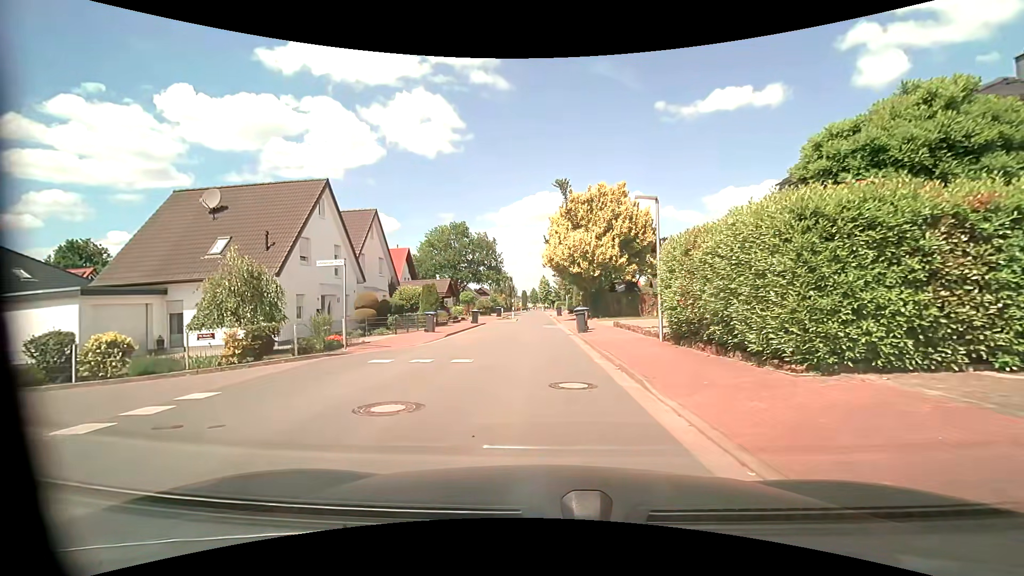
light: Day
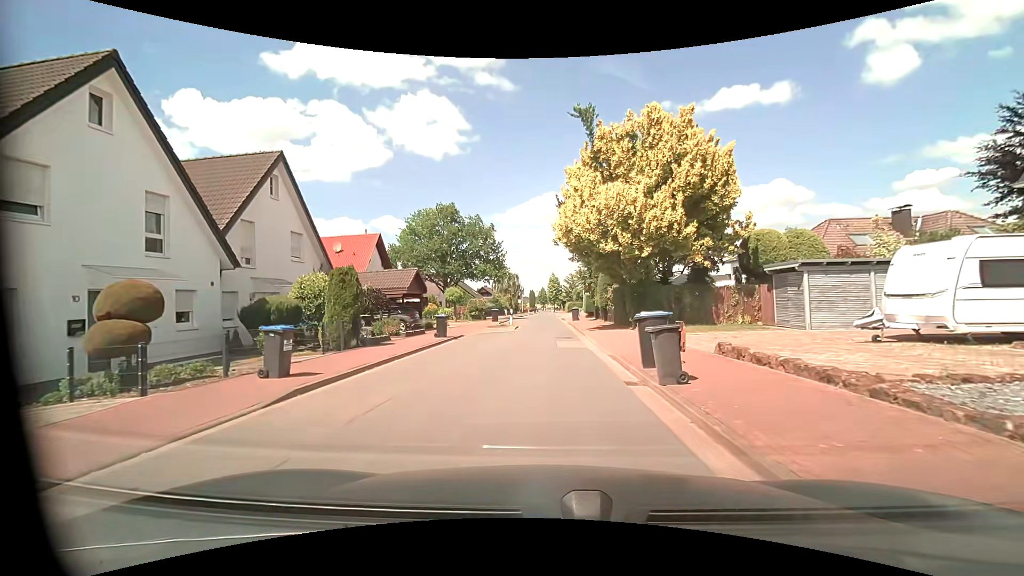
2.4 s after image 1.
(-0.2, +14.0) m; -1°
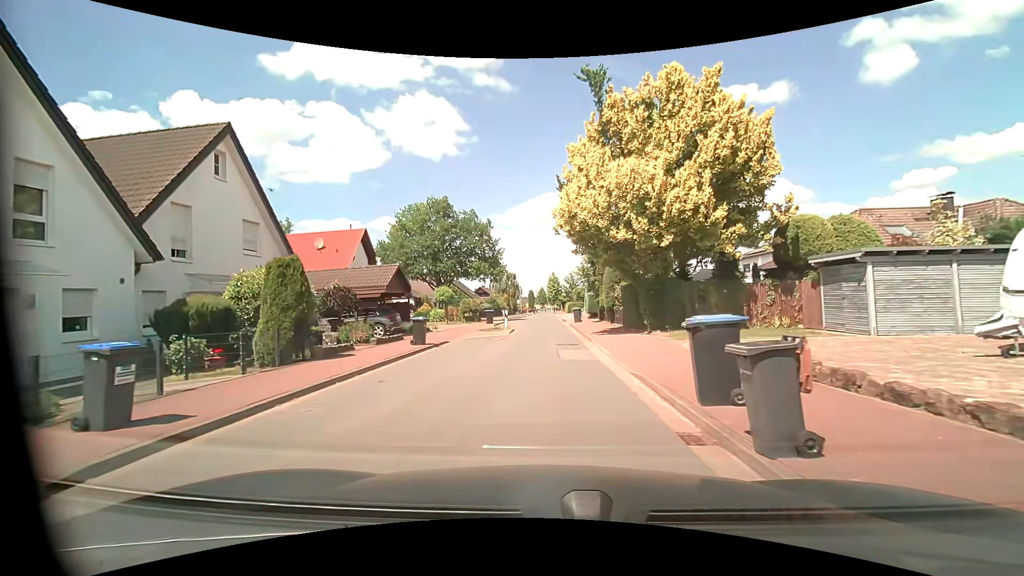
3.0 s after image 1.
(0.0, +3.6) m; 0°
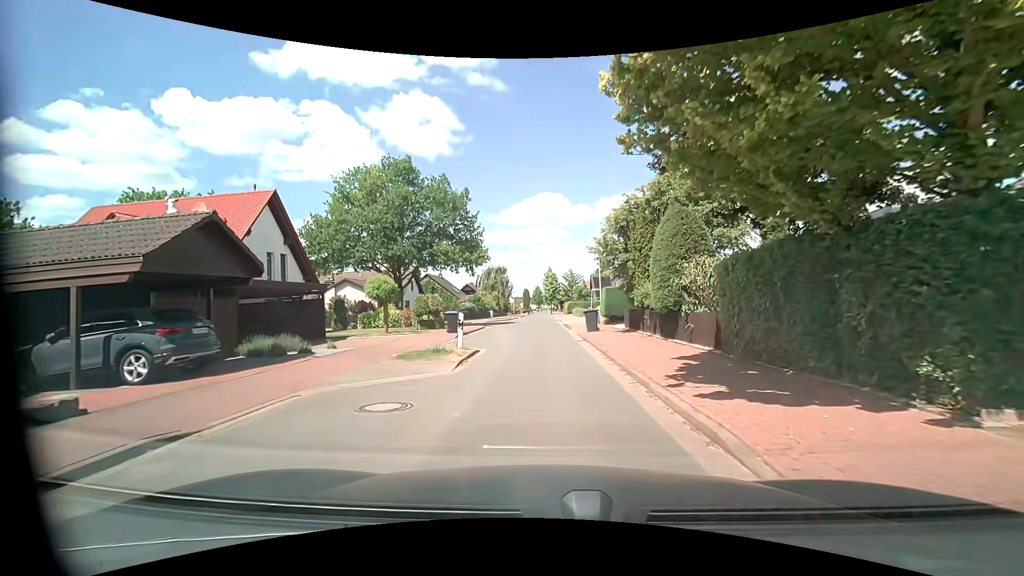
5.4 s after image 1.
(0.0, +14.4) m; 0°
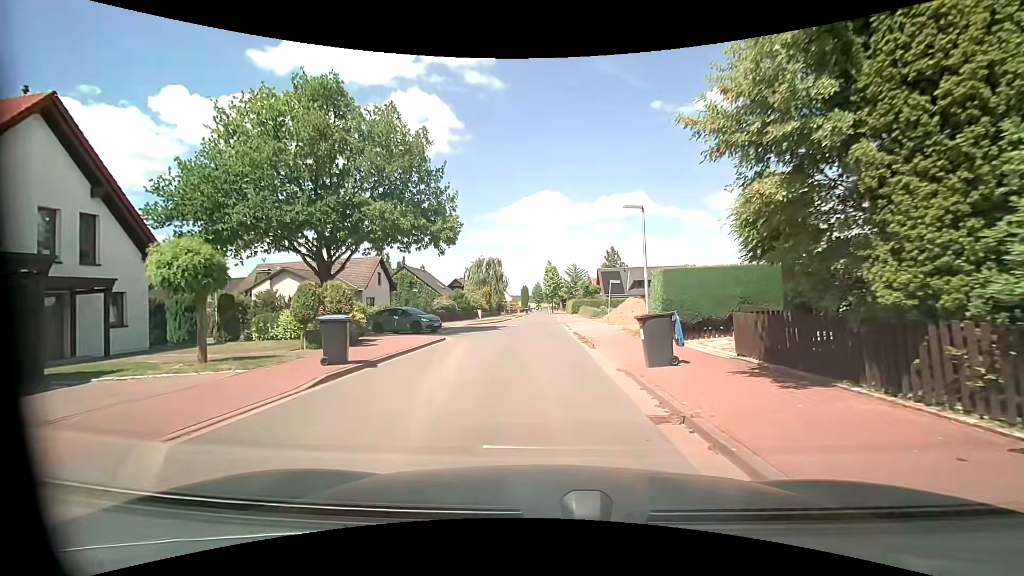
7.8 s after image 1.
(0.0, +13.8) m; 0°
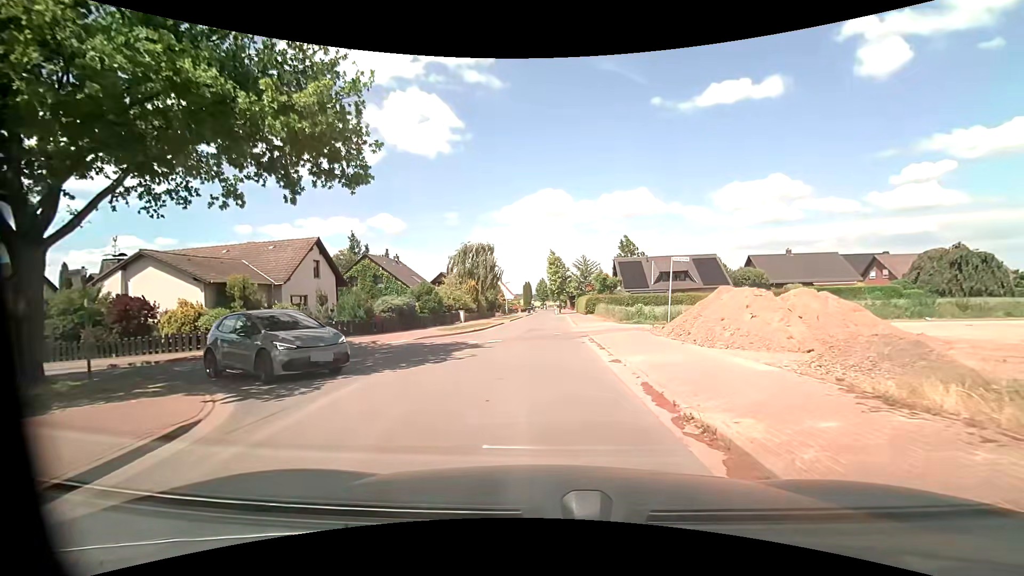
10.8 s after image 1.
(0.0, +16.3) m; -1°
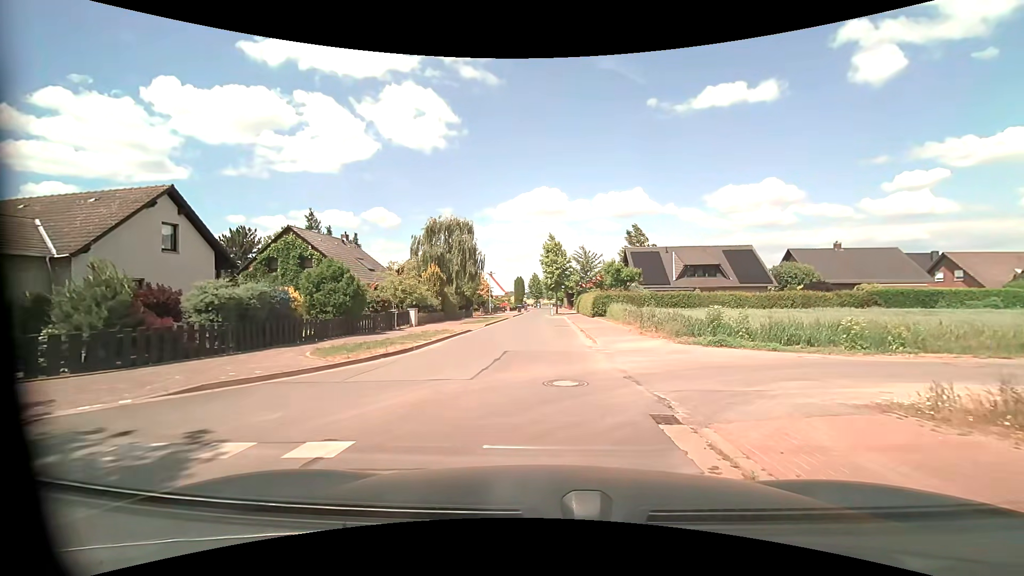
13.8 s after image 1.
(+0.1, +14.9) m; +1°
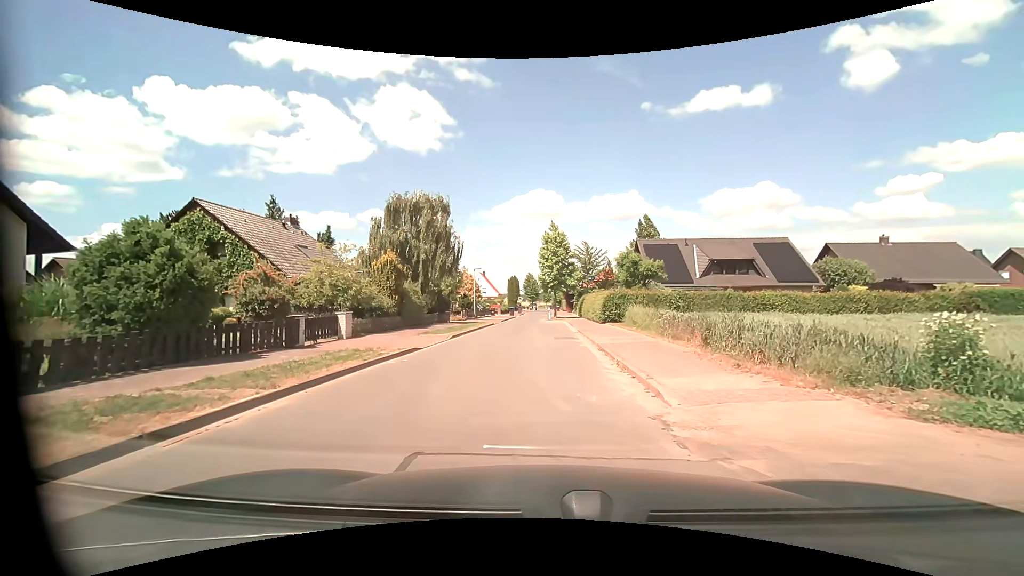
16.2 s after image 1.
(+0.1, +9.9) m; +1°
(0, +10) (0, +20) (0, +30) (-1, +40) (-2, +50) (-1, +60) (0, +70) (0, +80) (0, +90) (0, +100) m
